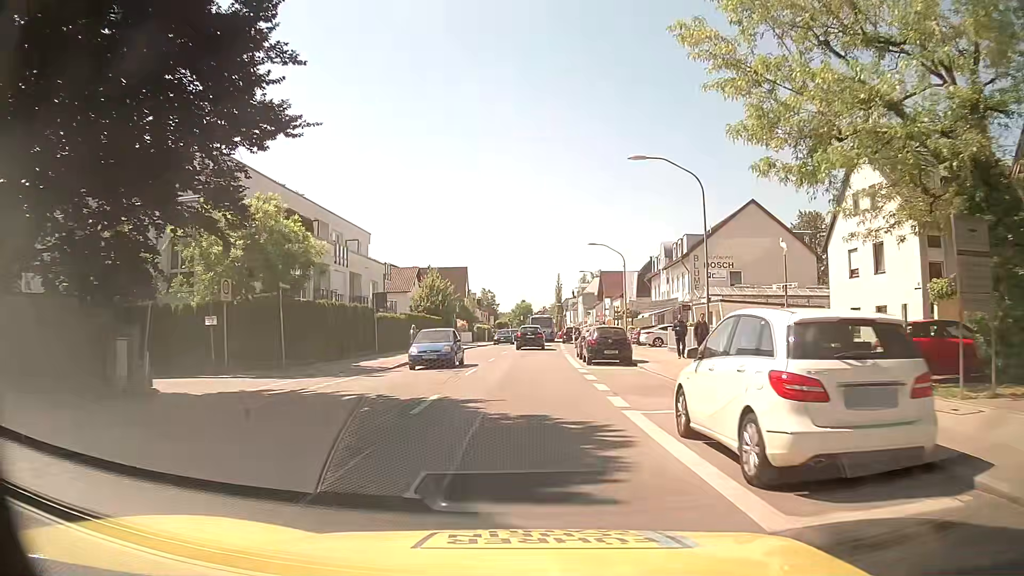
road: secondary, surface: asphalt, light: Day
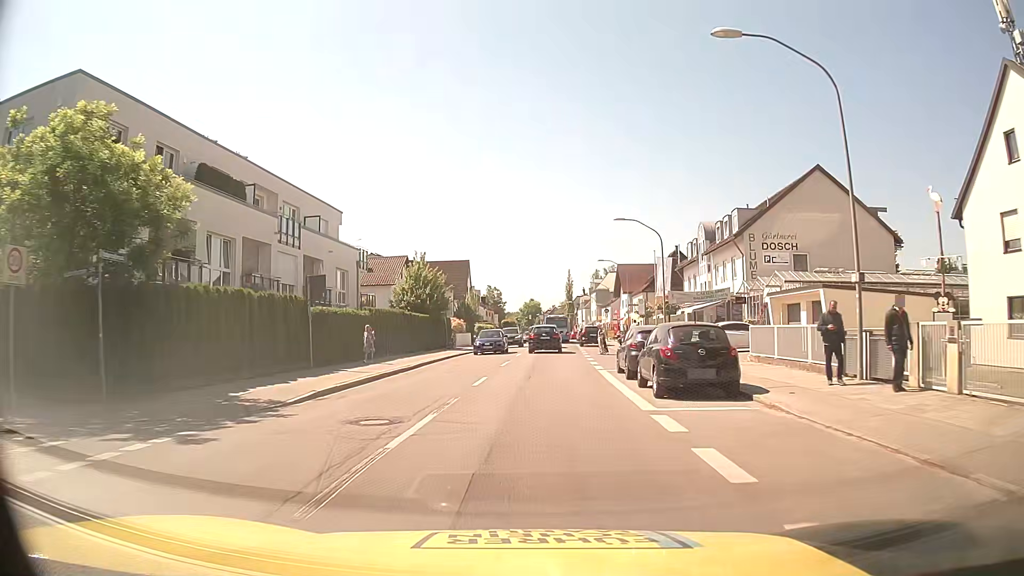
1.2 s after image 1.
(0.0, +12.1) m; -1°
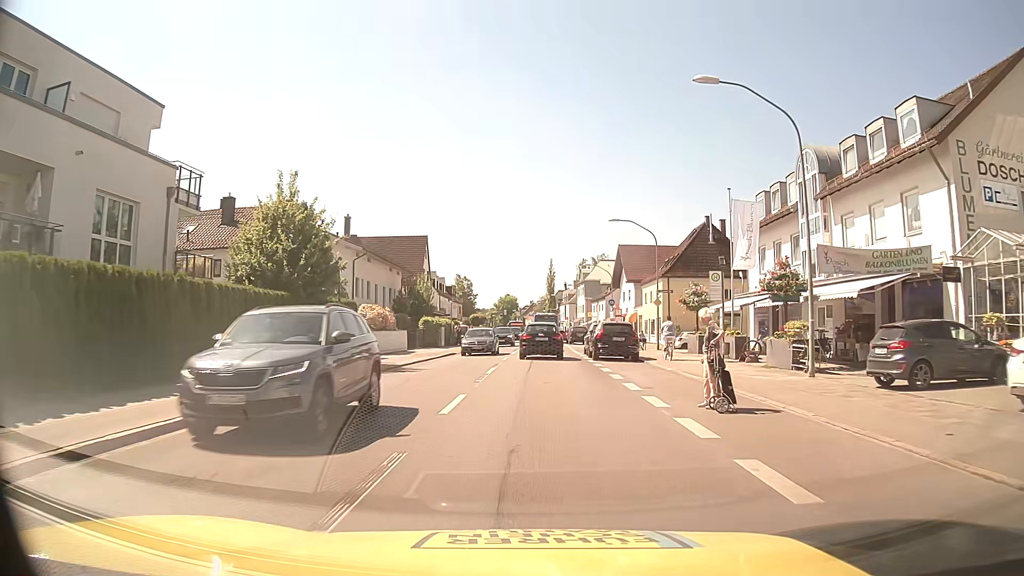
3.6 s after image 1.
(+0.2, +24.4) m; +2°
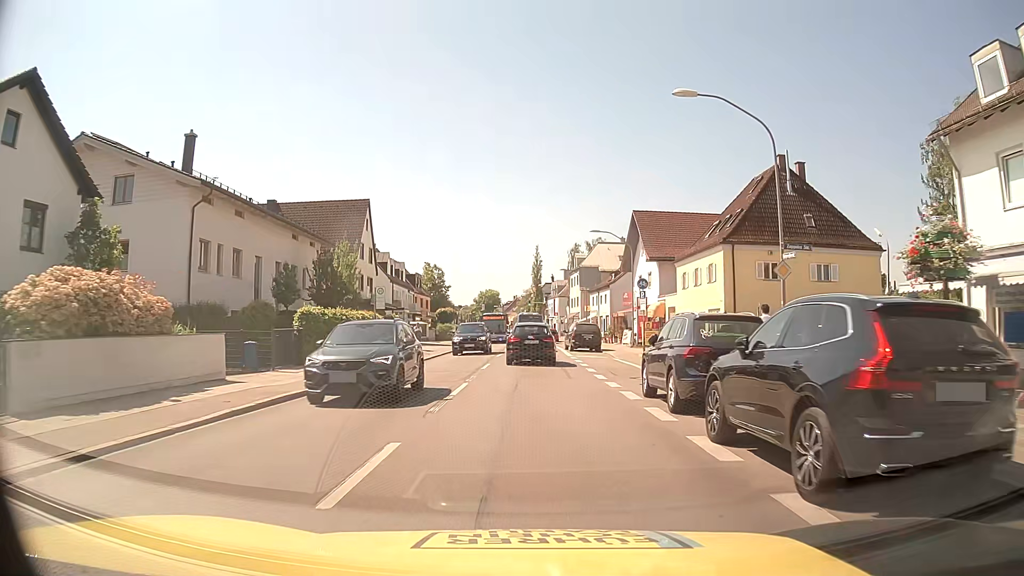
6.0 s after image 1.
(+0.3, +23.2) m; +1°
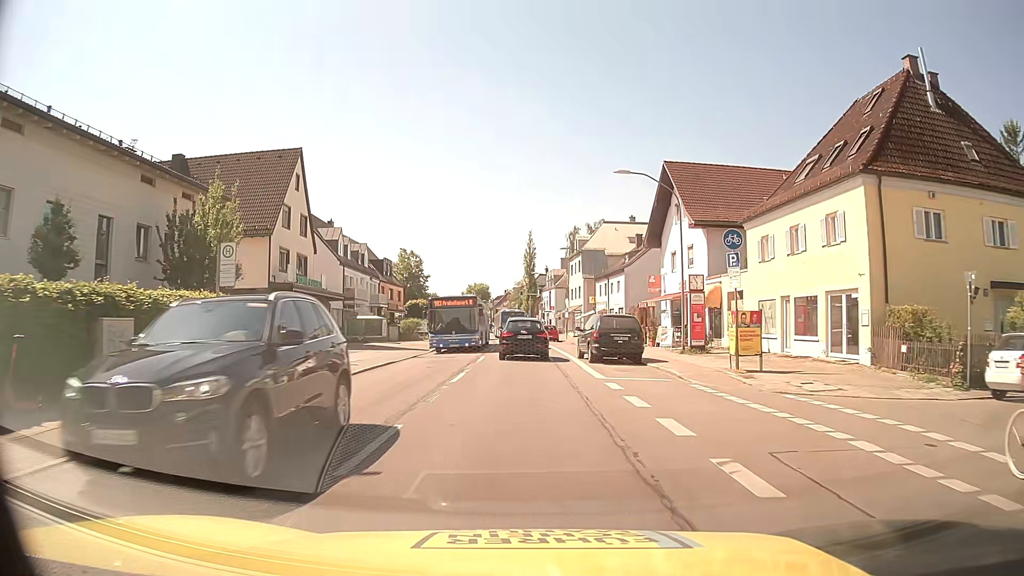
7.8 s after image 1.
(+0.1, +17.3) m; +1°
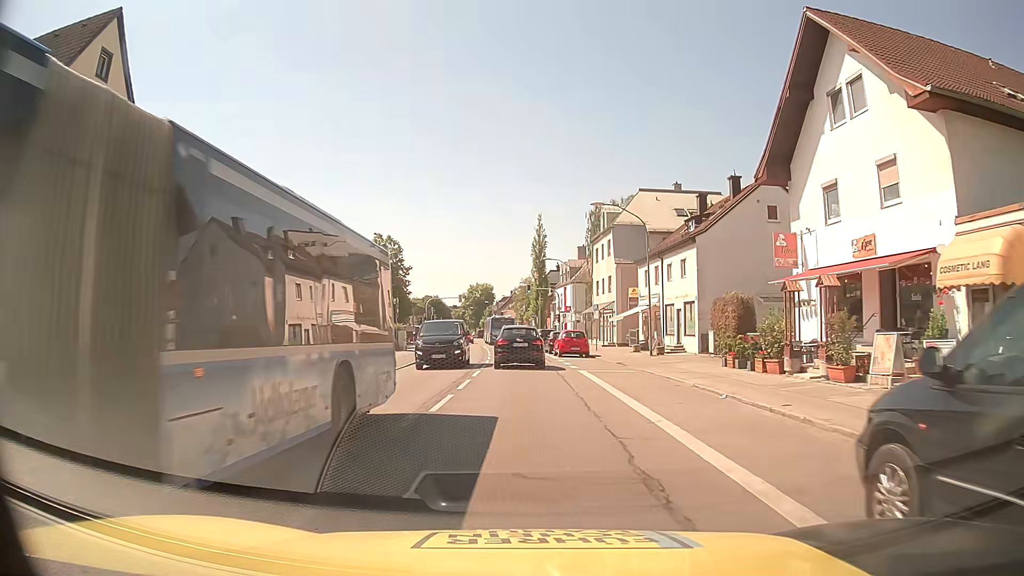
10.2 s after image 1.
(0.0, +23.4) m; -1°
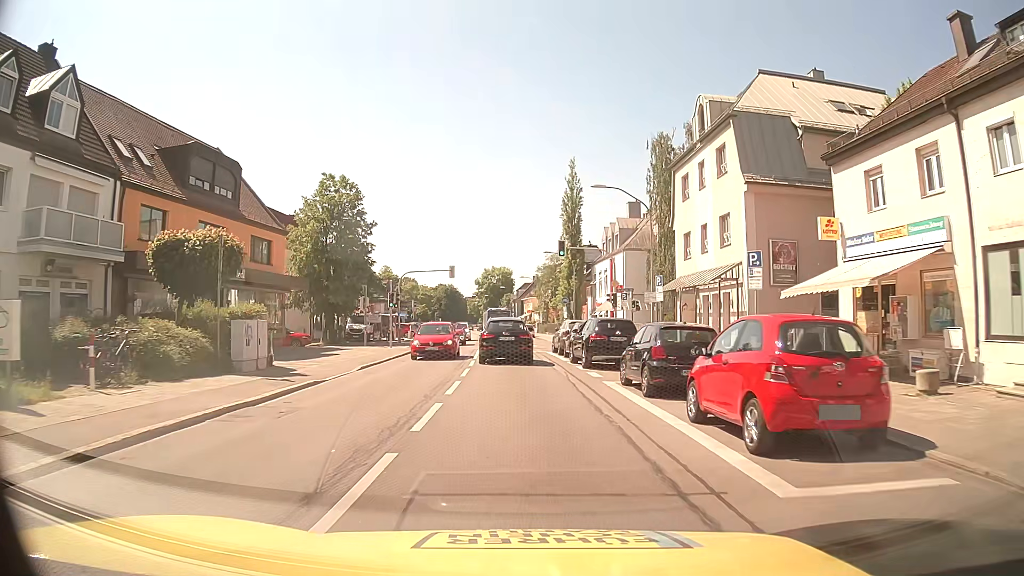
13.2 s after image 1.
(-0.4, +30.2) m; -2°
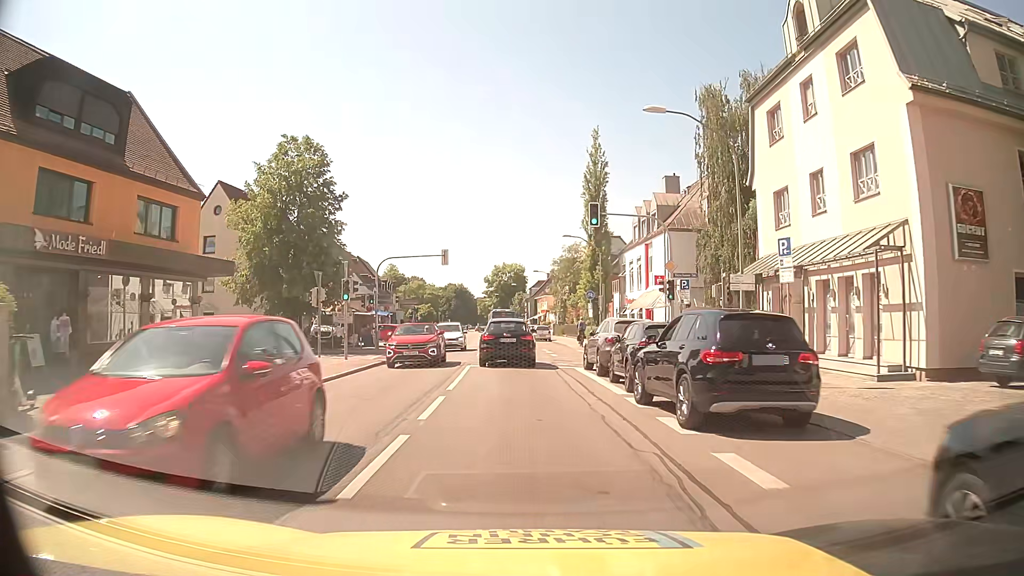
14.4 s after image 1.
(0.0, +12.4) m; 0°
(0, +10) (0, +20) (-1, +30) (-1, +40) (-2, +50) (-2, +60) (-3, +70) (-4, +80) (-5, +90) (-6, +100) m
